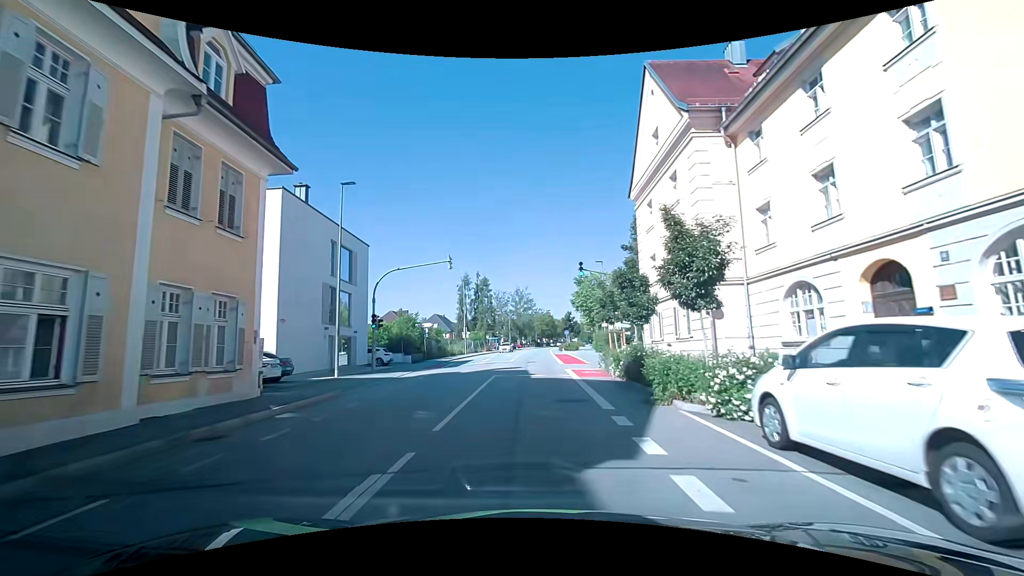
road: tertiary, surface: asphalt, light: Day
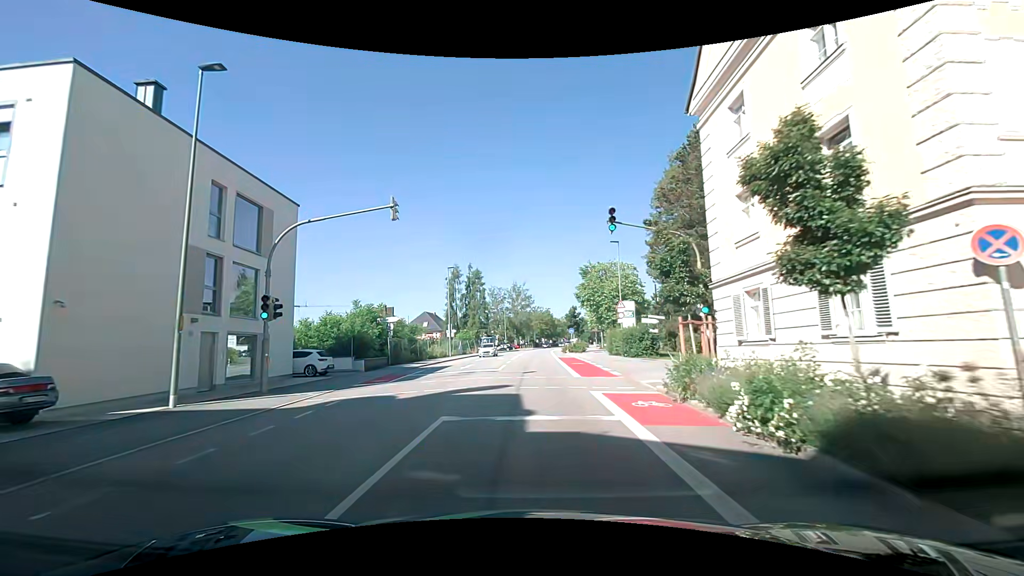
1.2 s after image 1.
(+0.2, +11.4) m; 0°
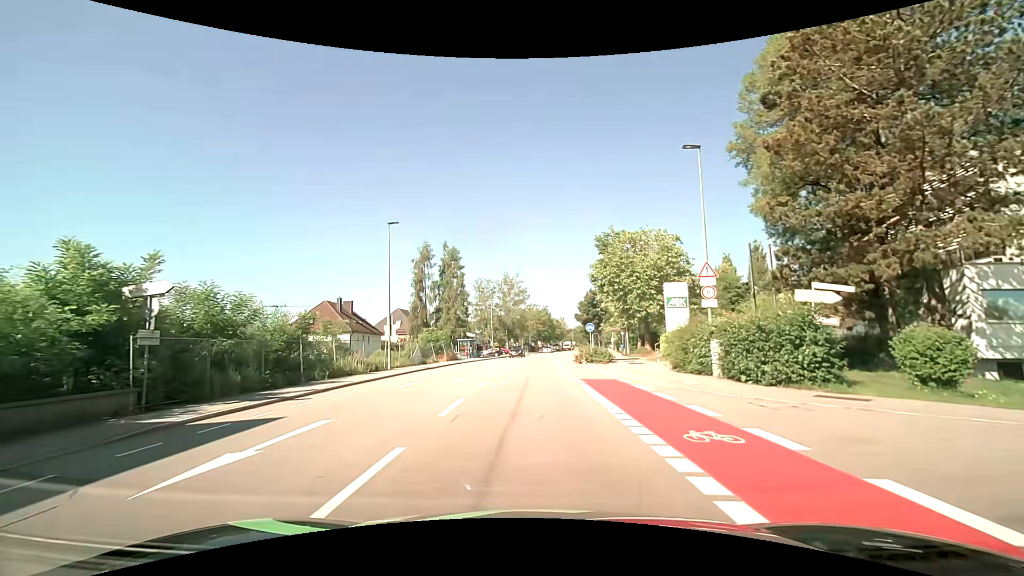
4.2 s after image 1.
(+0.2, +22.5) m; +1°
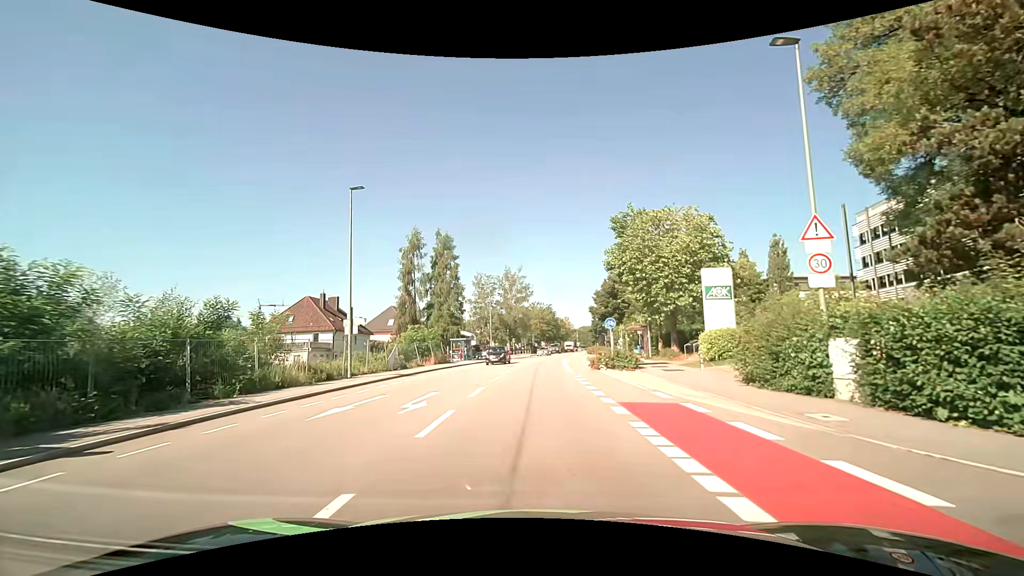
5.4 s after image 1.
(-0.1, +8.1) m; -1°
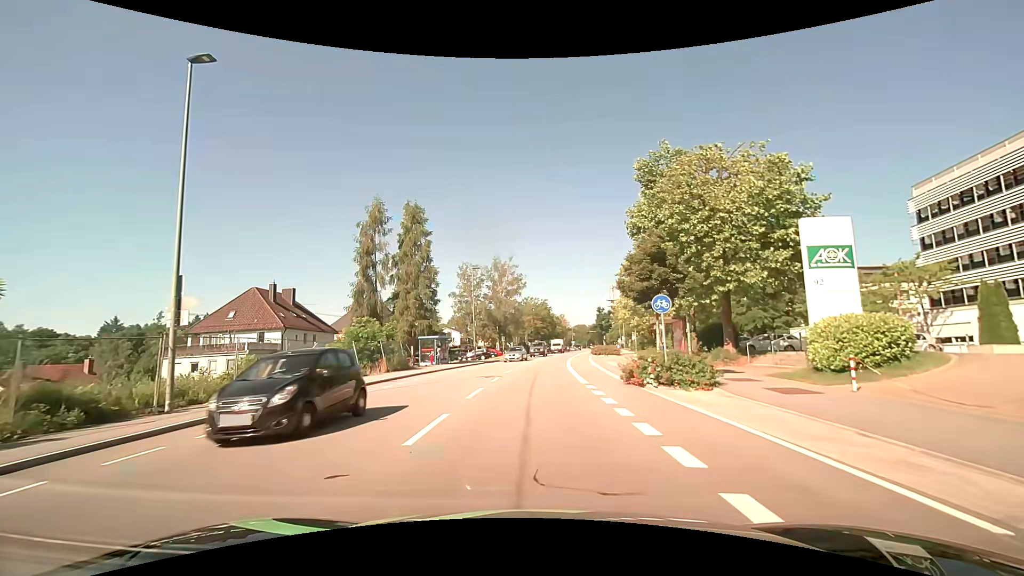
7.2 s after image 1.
(+0.1, +12.6) m; +1°
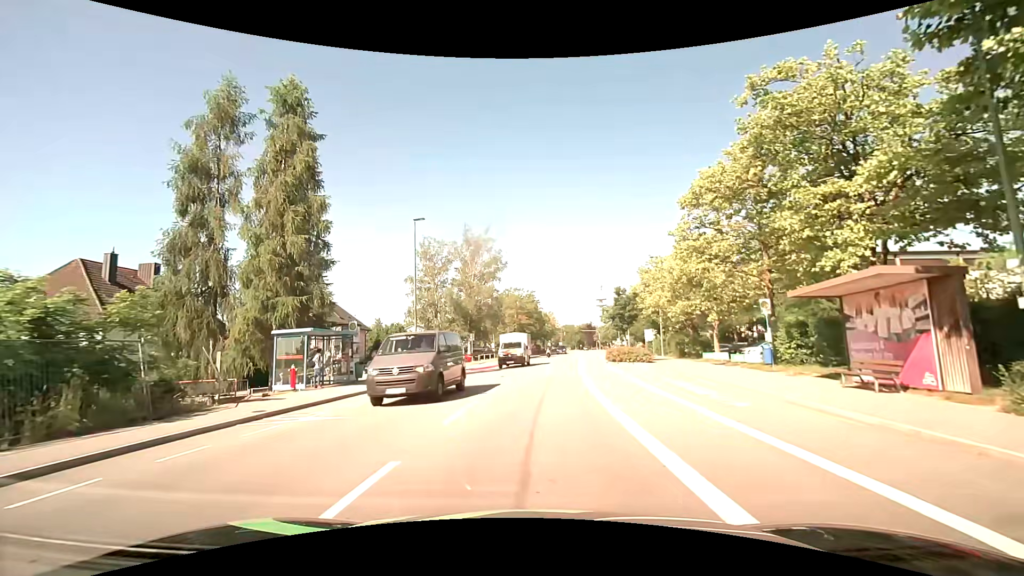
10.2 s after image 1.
(0.0, +21.9) m; +1°
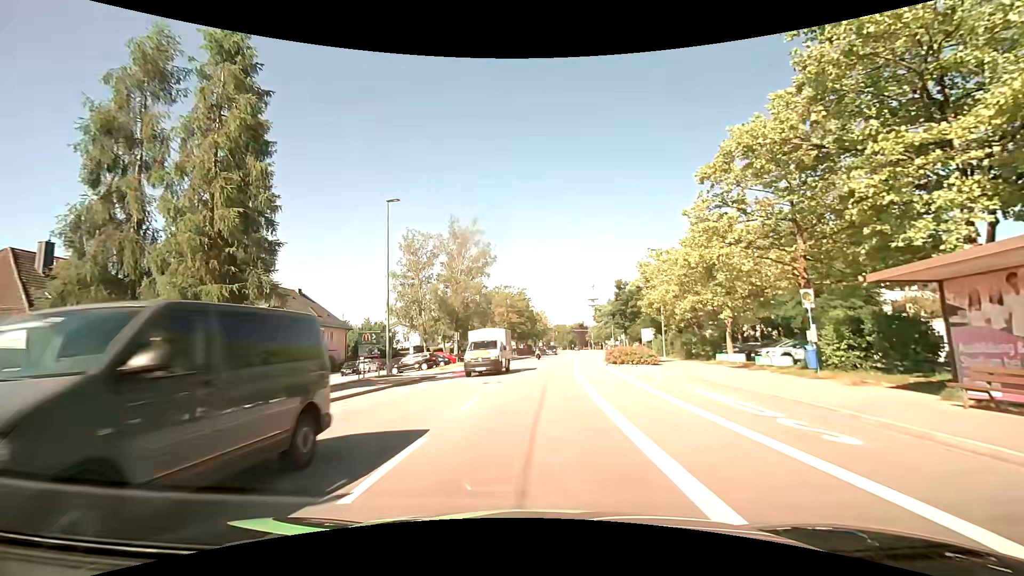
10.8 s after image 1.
(+0.1, +4.3) m; +1°
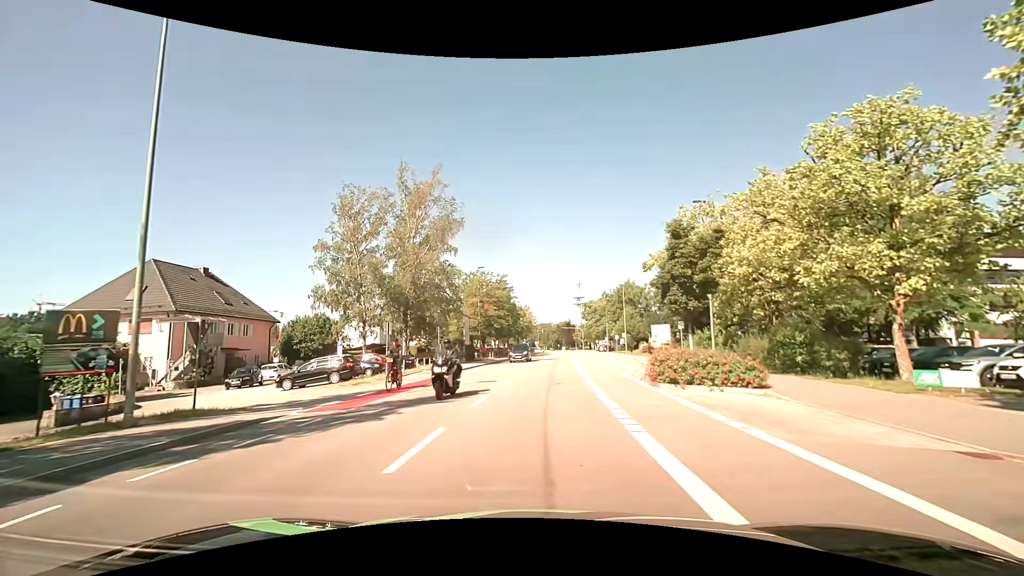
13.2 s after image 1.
(+0.3, +16.8) m; +1°
(0, +10) (+1, +20) (+2, +30) (+2, +40) (+3, +50) (+4, +60) (+5, +70) (+6, +80) (+6, +90) (+7, +100) m
